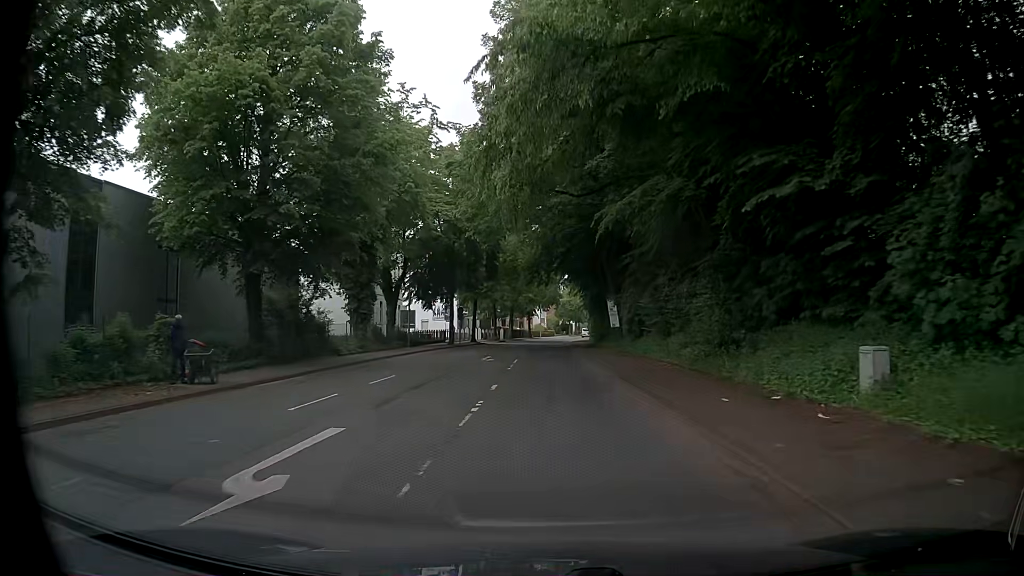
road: tertiary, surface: asphalt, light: Day
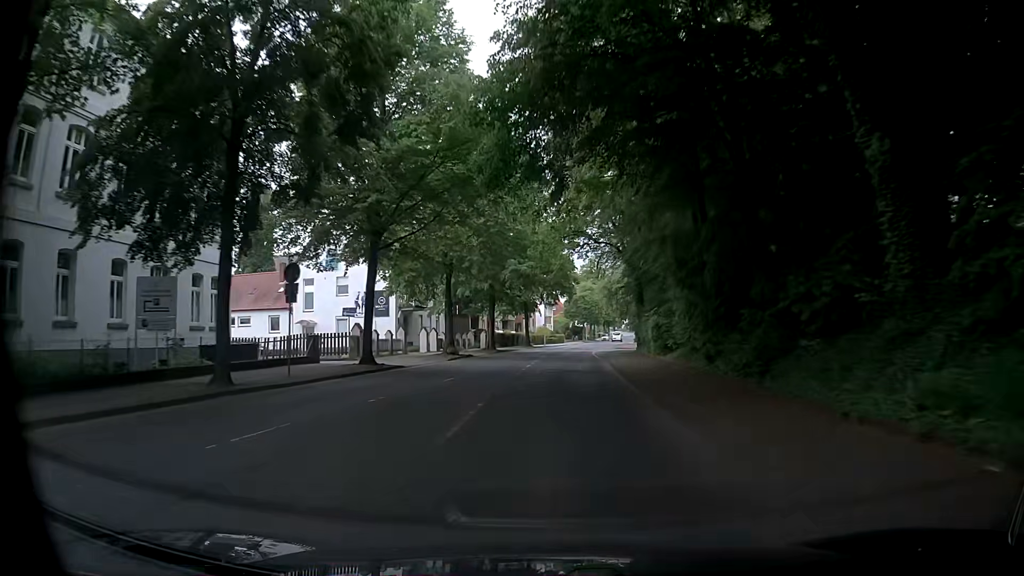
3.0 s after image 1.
(0.0, +40.6) m; -1°
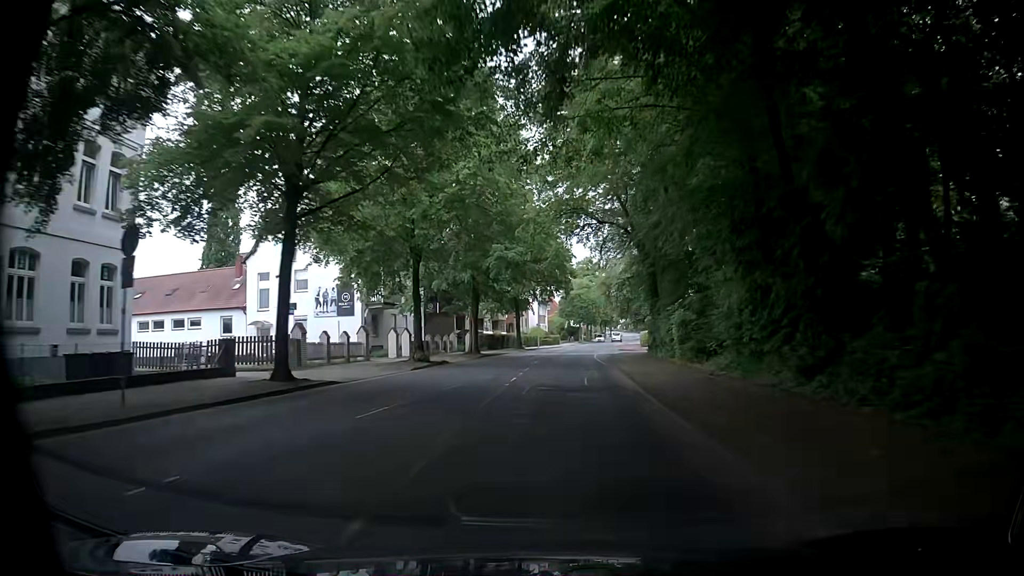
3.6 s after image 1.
(+0.1, +8.1) m; +1°
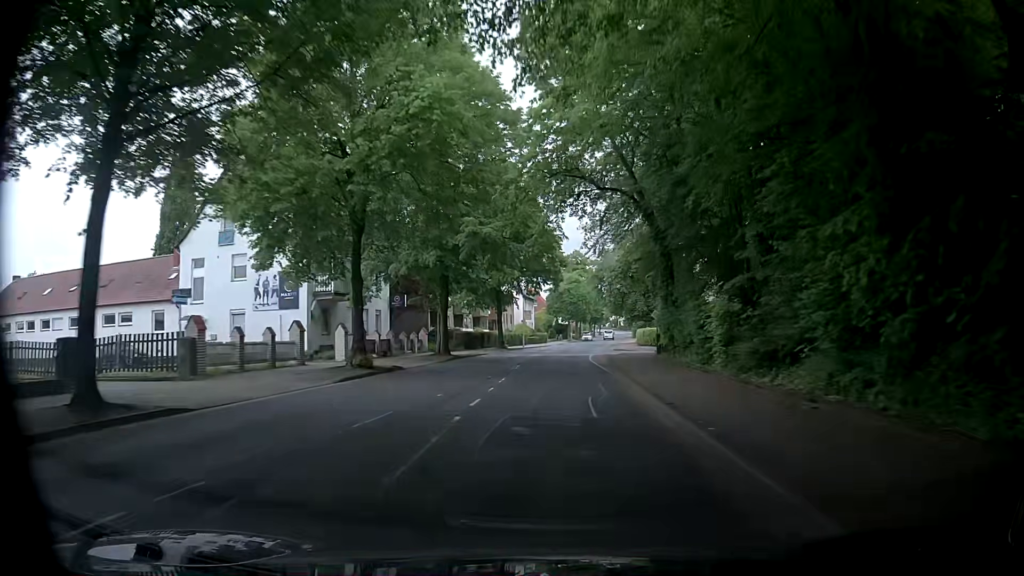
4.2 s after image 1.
(+0.1, +8.1) m; +2°
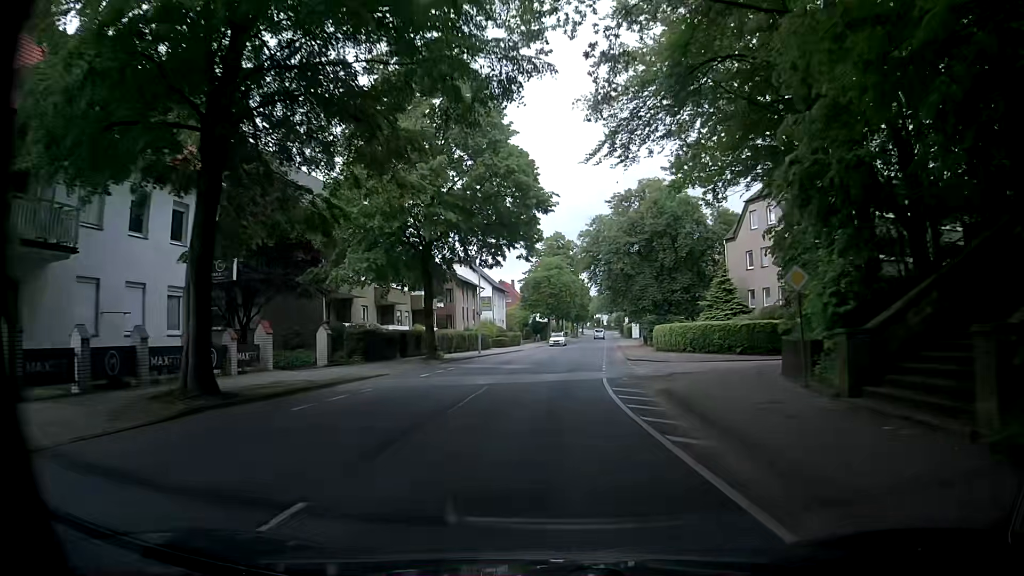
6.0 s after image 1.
(-0.1, +24.3) m; +1°
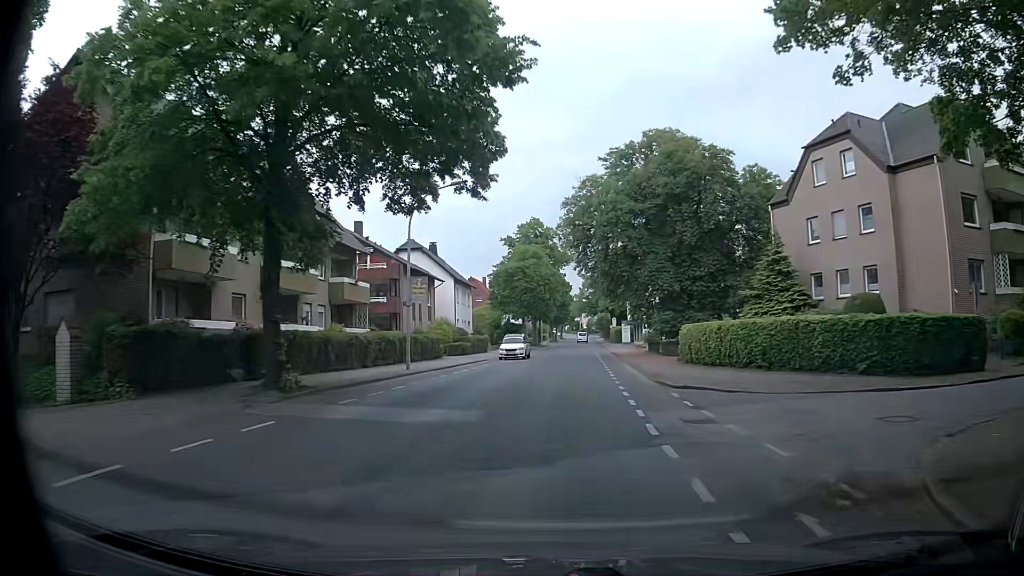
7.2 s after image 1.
(+0.2, +16.2) m; +3°
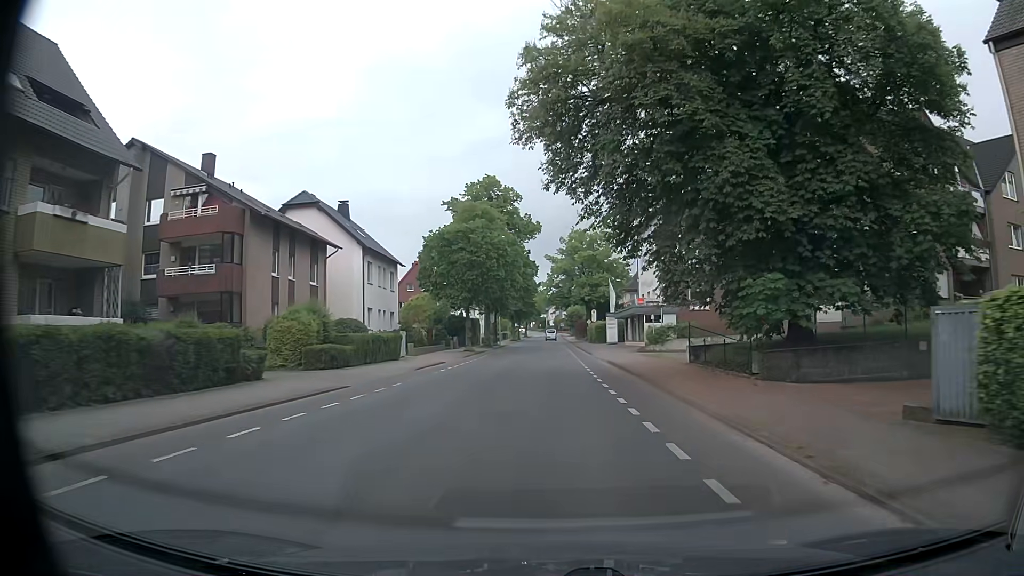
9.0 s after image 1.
(+0.5, +24.3) m; +2°
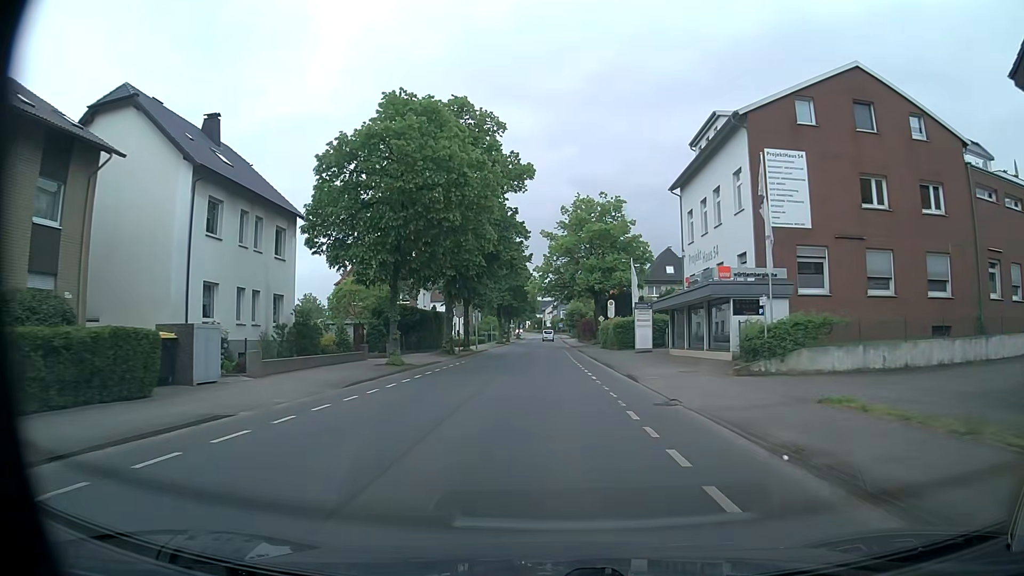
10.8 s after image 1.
(+0.1, +24.3) m; +1°
(0, +10) (0, +20) (0, +30) (0, +40) (0, +50) (0, +60) (0, +70) (0, +80) (0, +90) (0, +100) m
